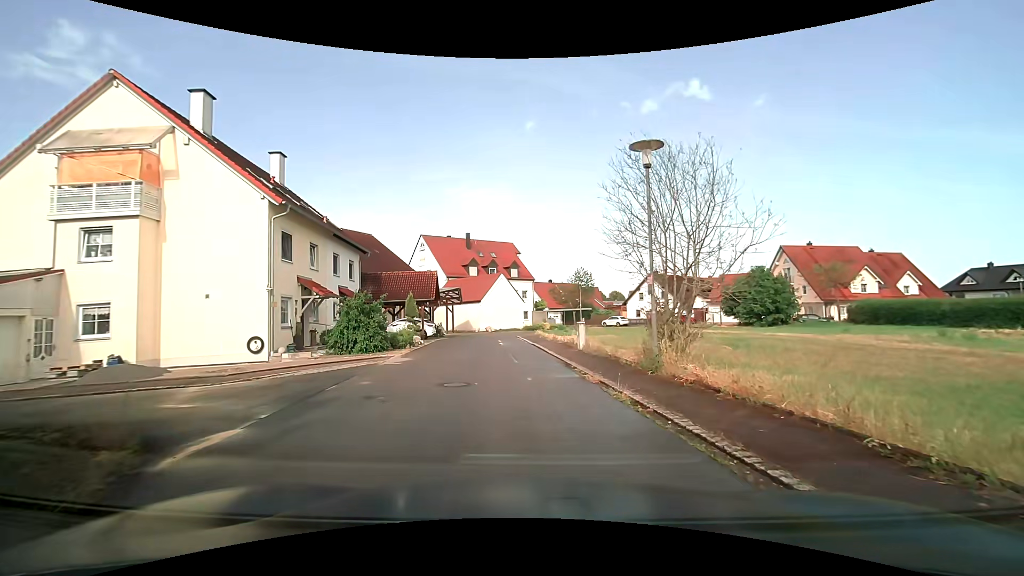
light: Day
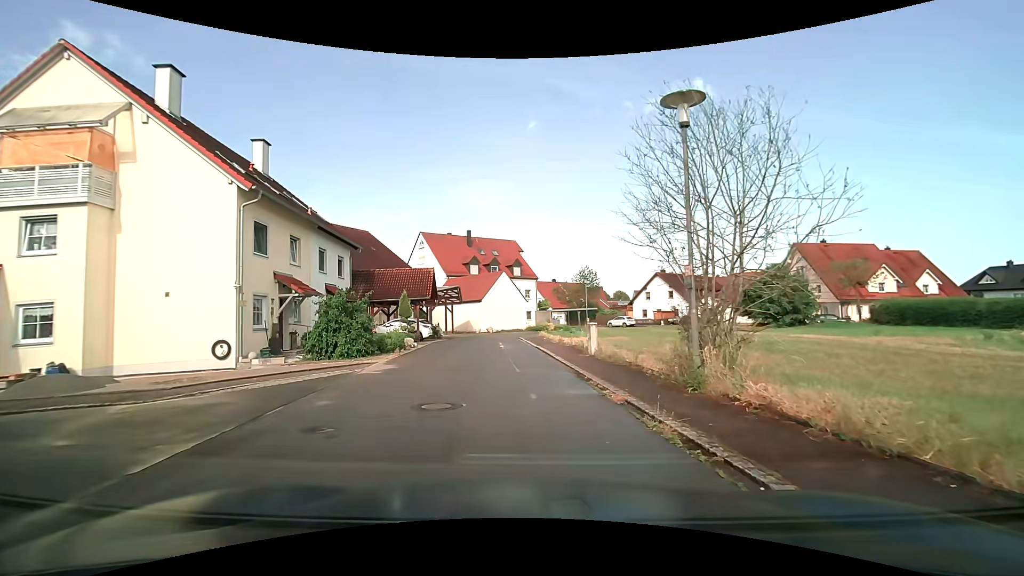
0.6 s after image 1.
(-0.1, +2.4) m; -1°
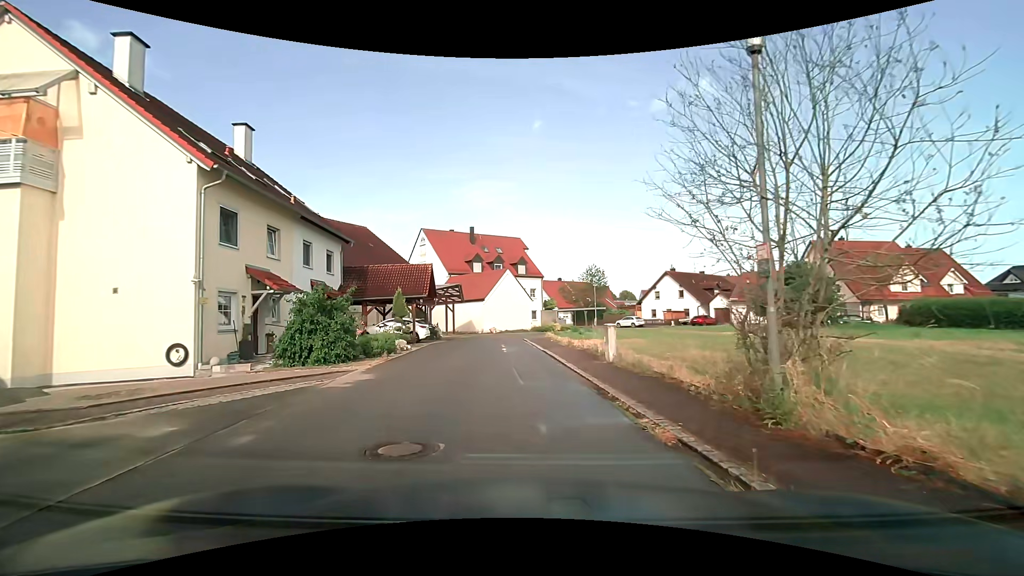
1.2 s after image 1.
(-0.1, +2.5) m; -1°
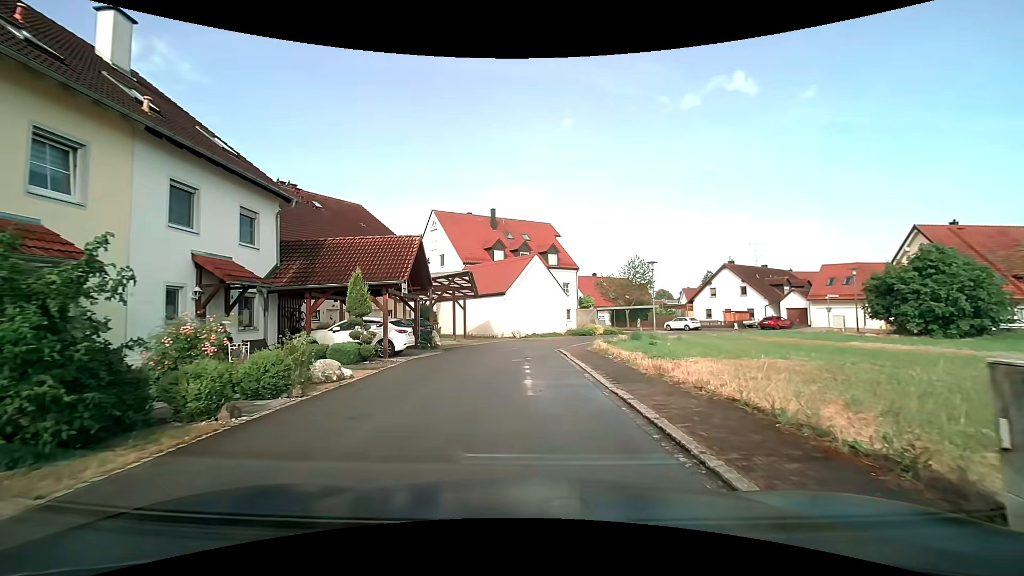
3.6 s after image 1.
(-0.4, +10.8) m; -4°
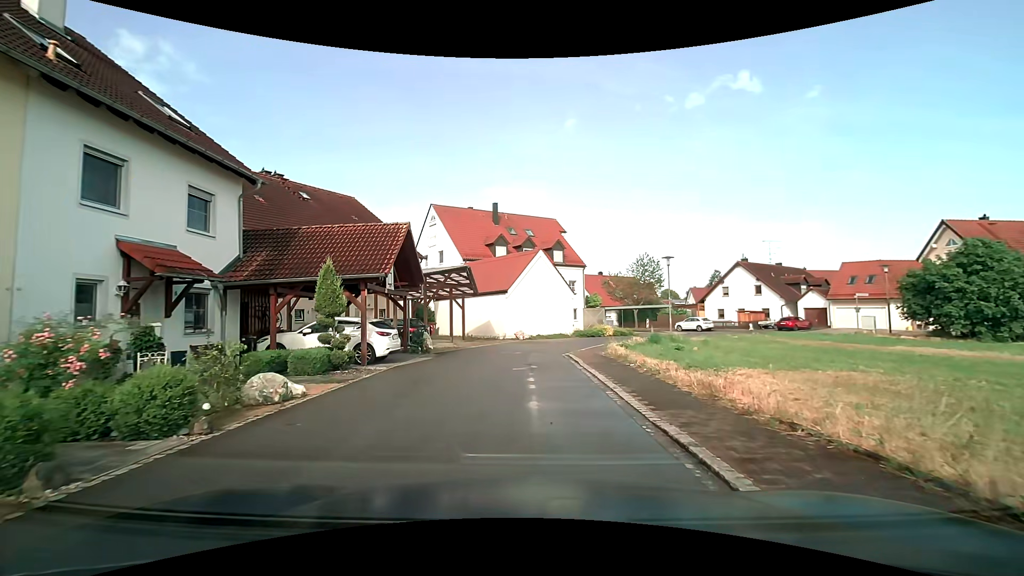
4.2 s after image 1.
(0.0, +2.7) m; 0°
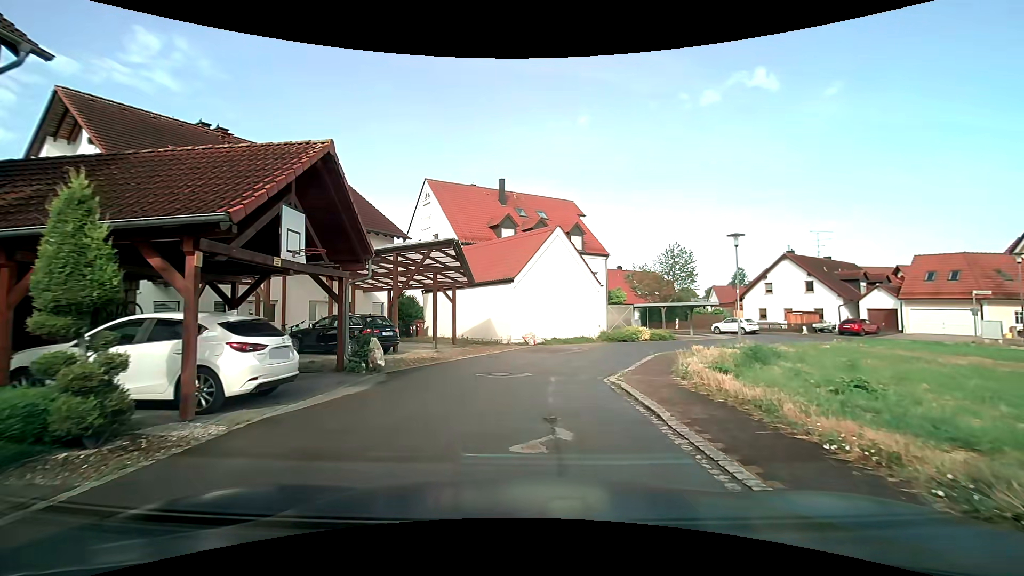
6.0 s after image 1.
(-0.1, +8.1) m; -1°
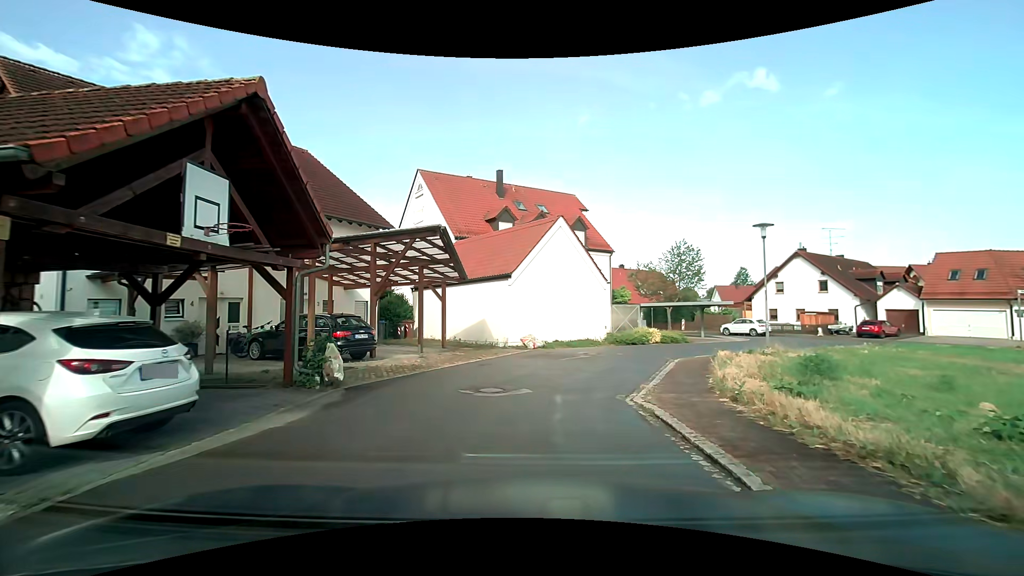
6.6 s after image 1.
(0.0, +2.6) m; 0°
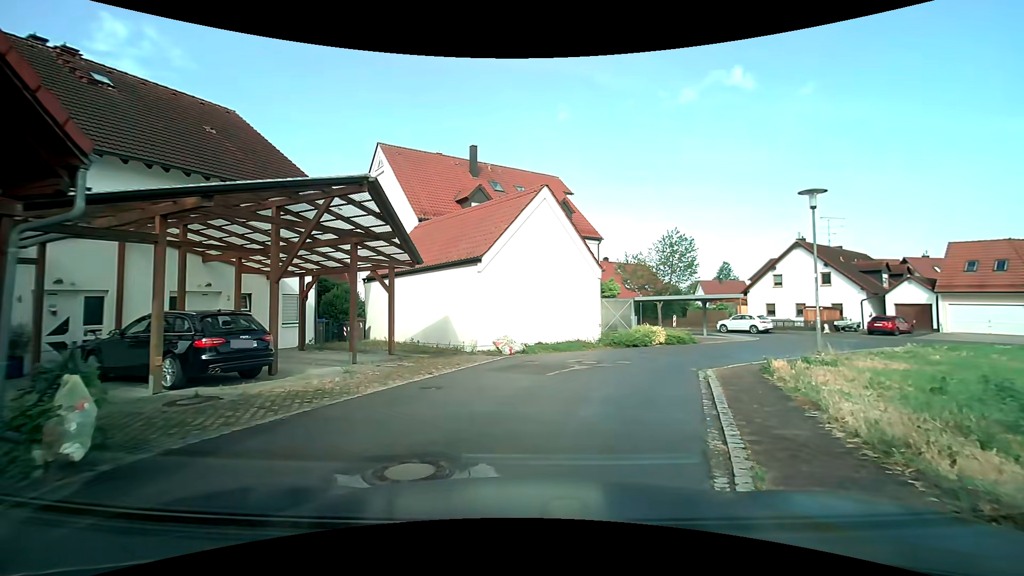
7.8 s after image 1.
(+0.1, +4.9) m; +3°
